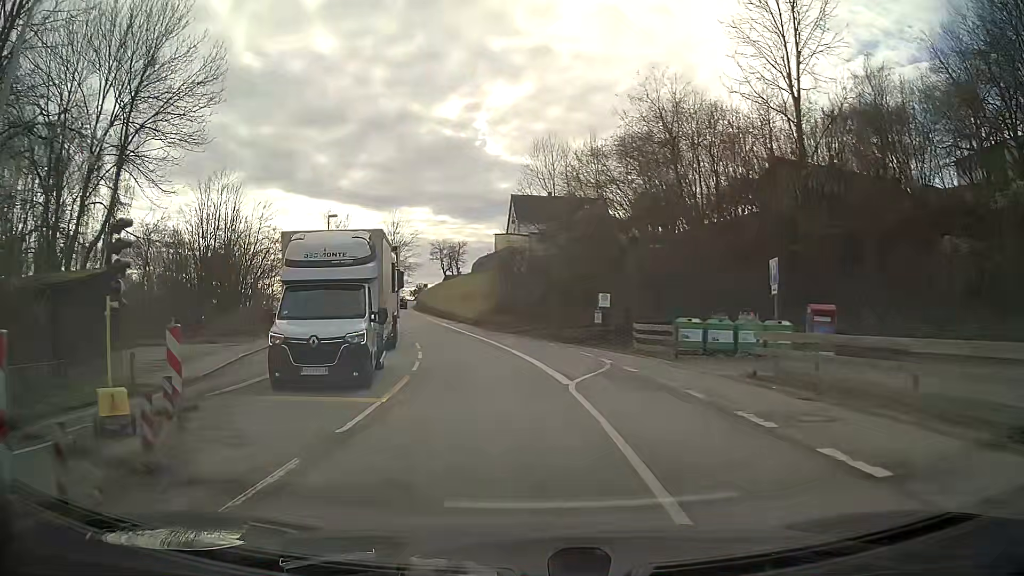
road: secondary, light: Day
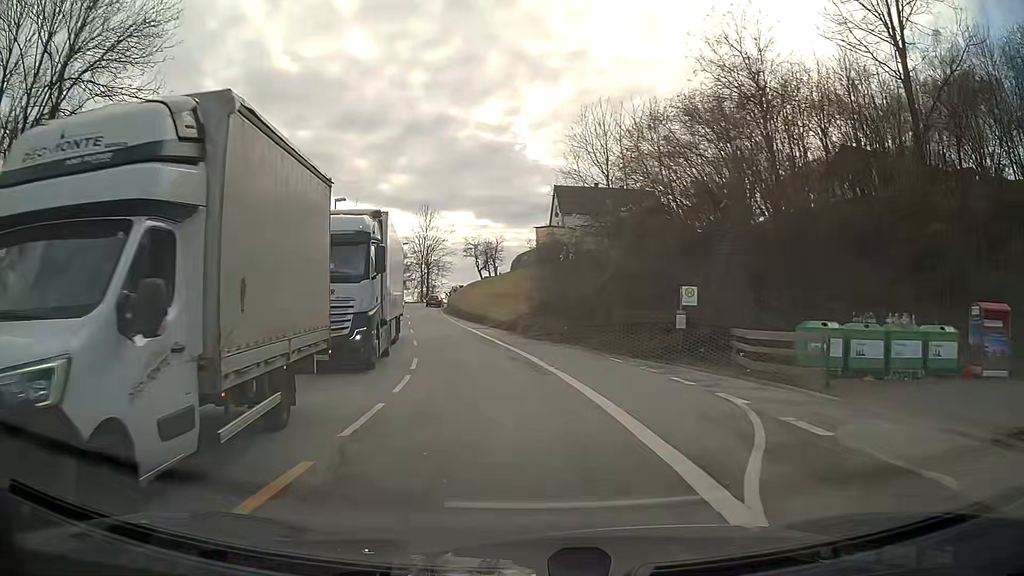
(-0.3, +9.7) m; -4°
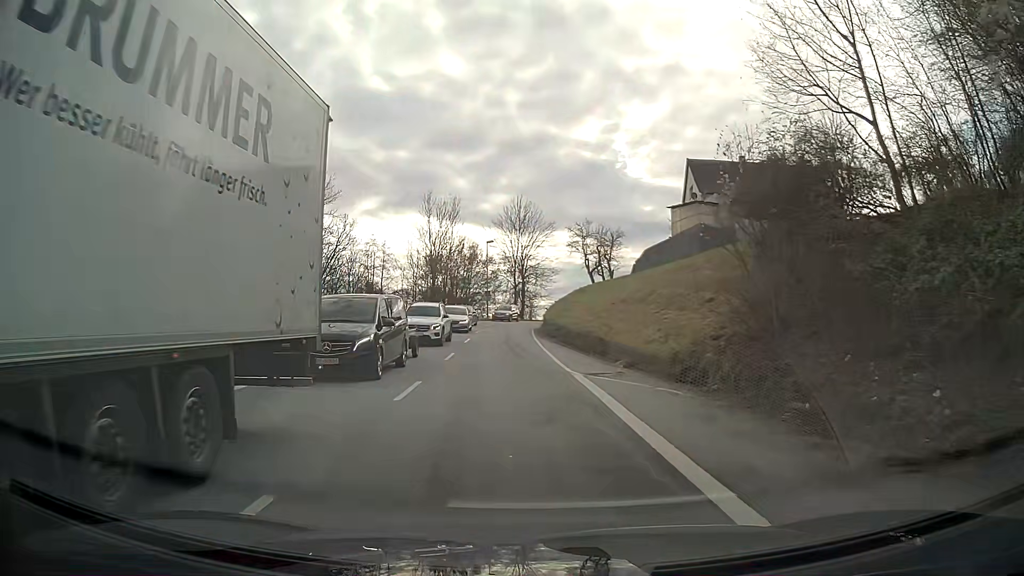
(-1.9, +23.7) m; -8°
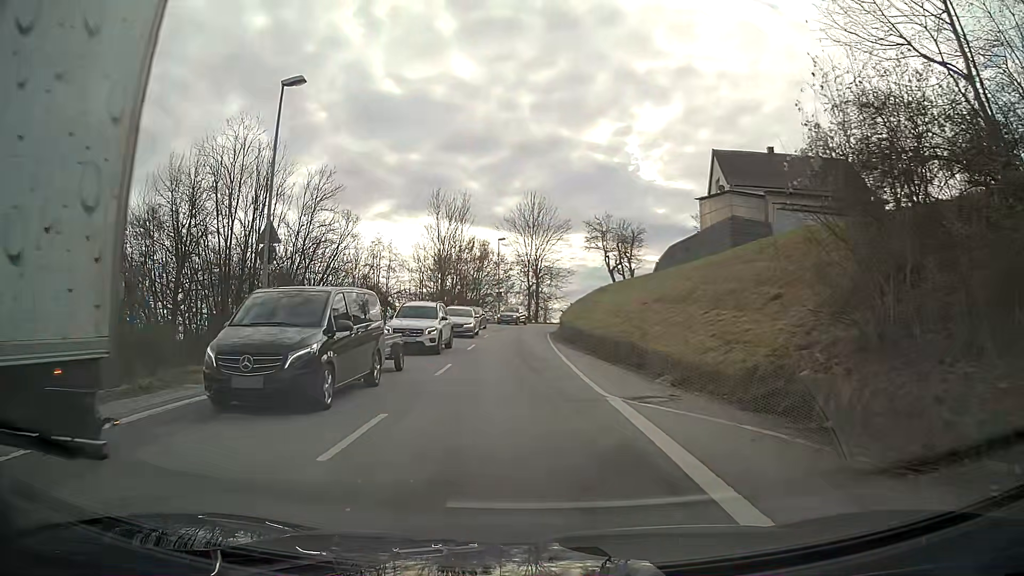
(0.0, +4.7) m; -1°
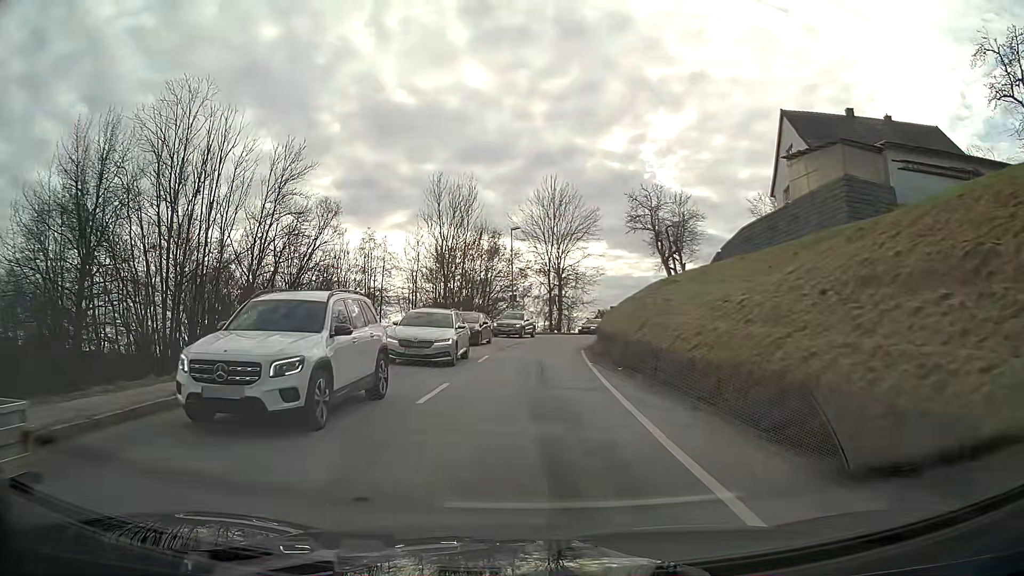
(-0.2, +14.1) m; -1°
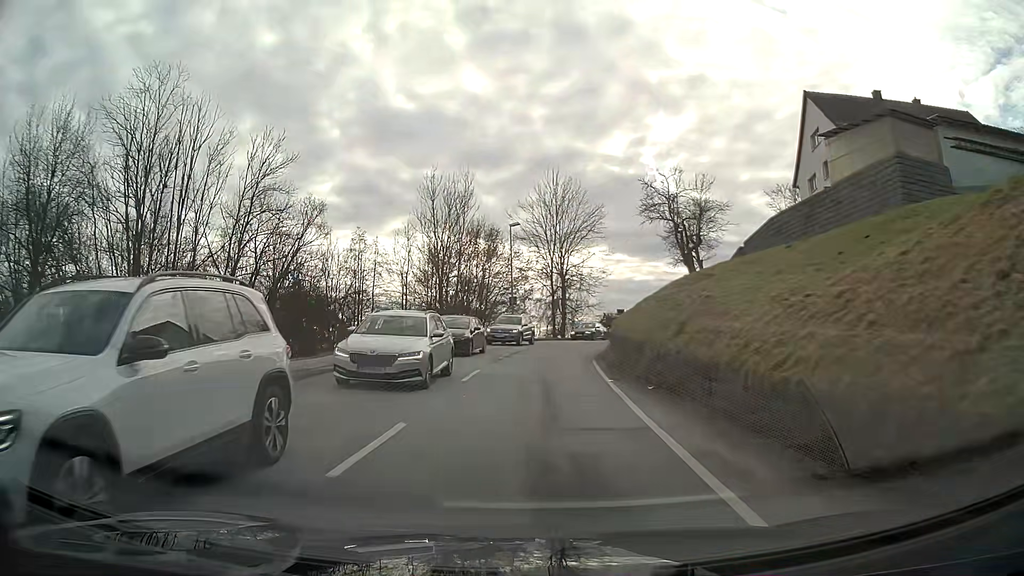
(0.0, +4.7) m; 0°
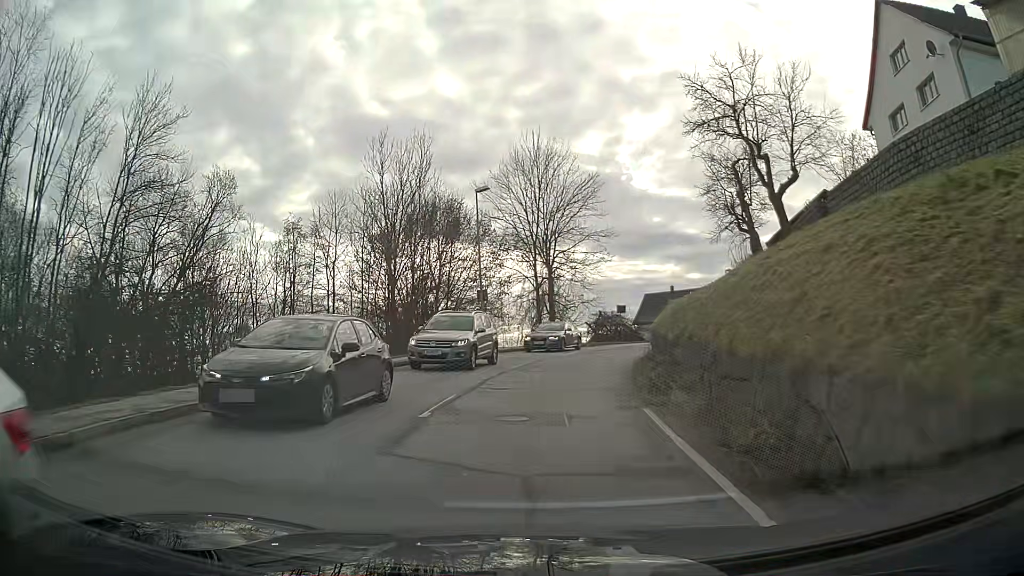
(+0.2, +14.1) m; +2°
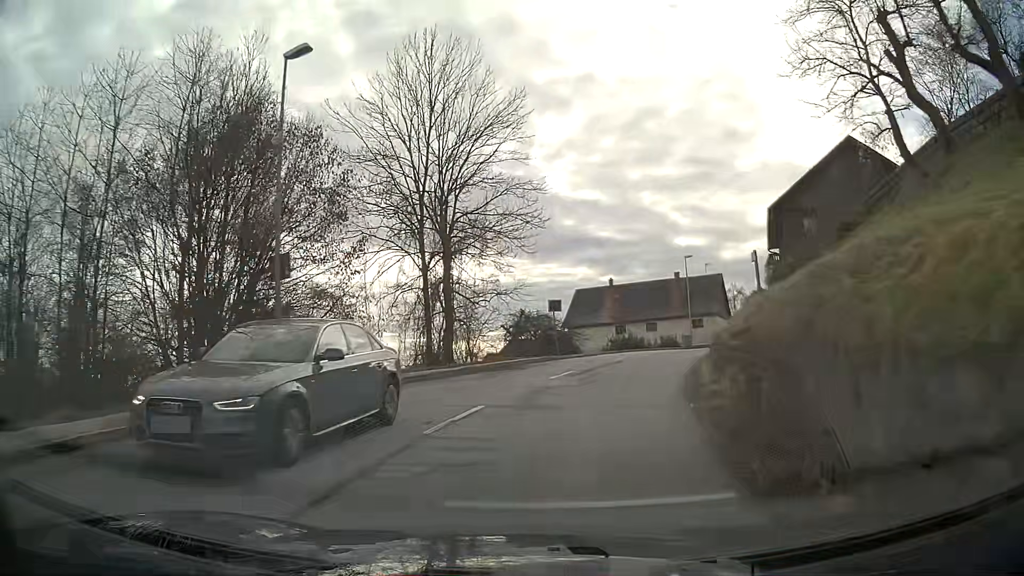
(+1.1, +18.9) m; +8°
